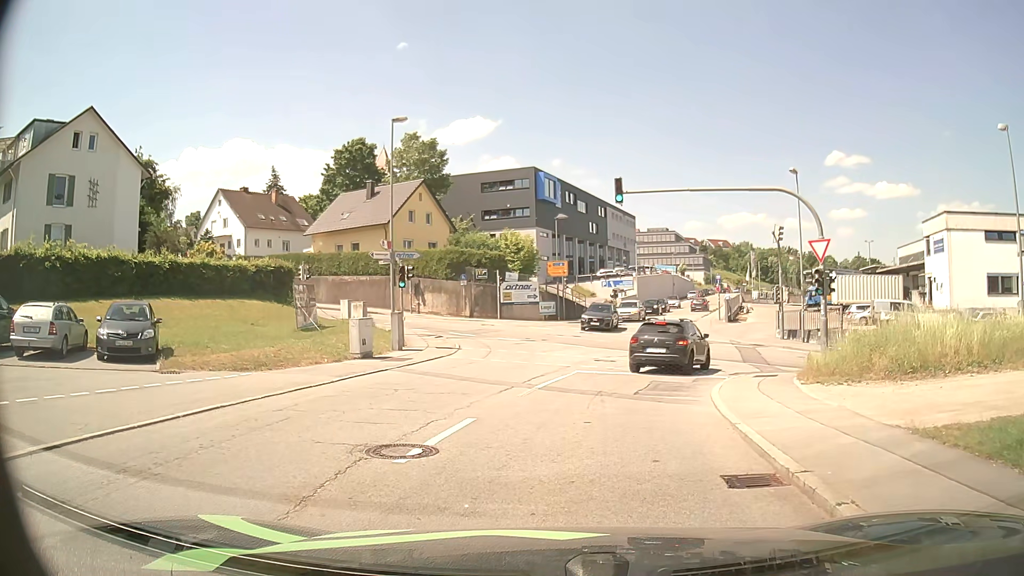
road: residential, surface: asphalt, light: Day
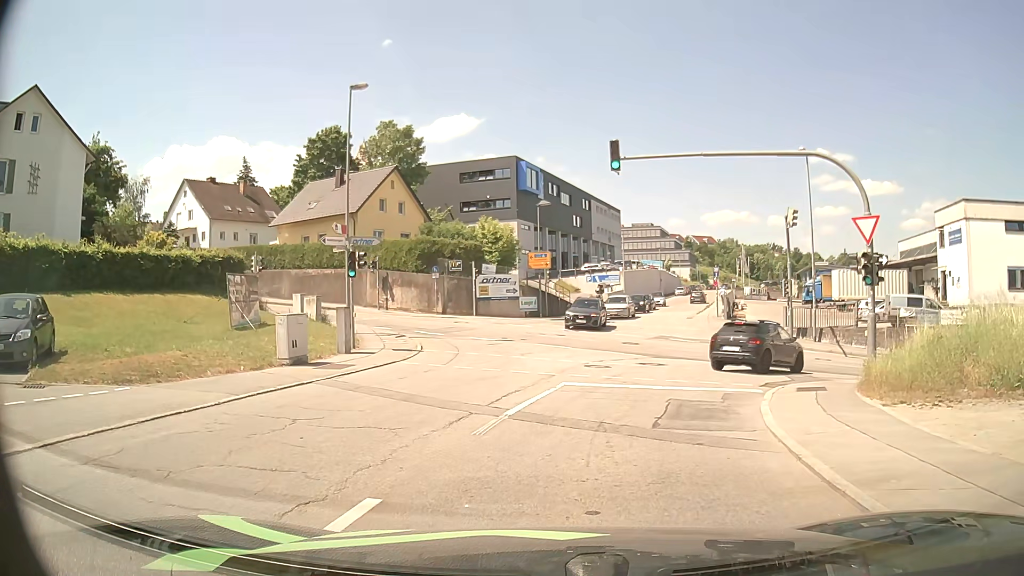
(+0.1, +4.5) m; +2°
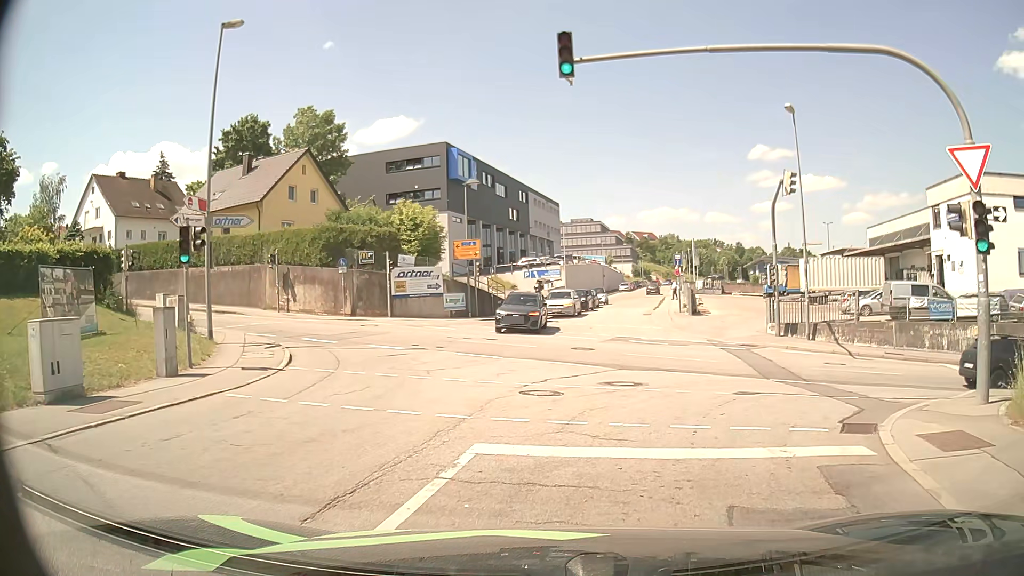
(+0.3, +7.2) m; +6°
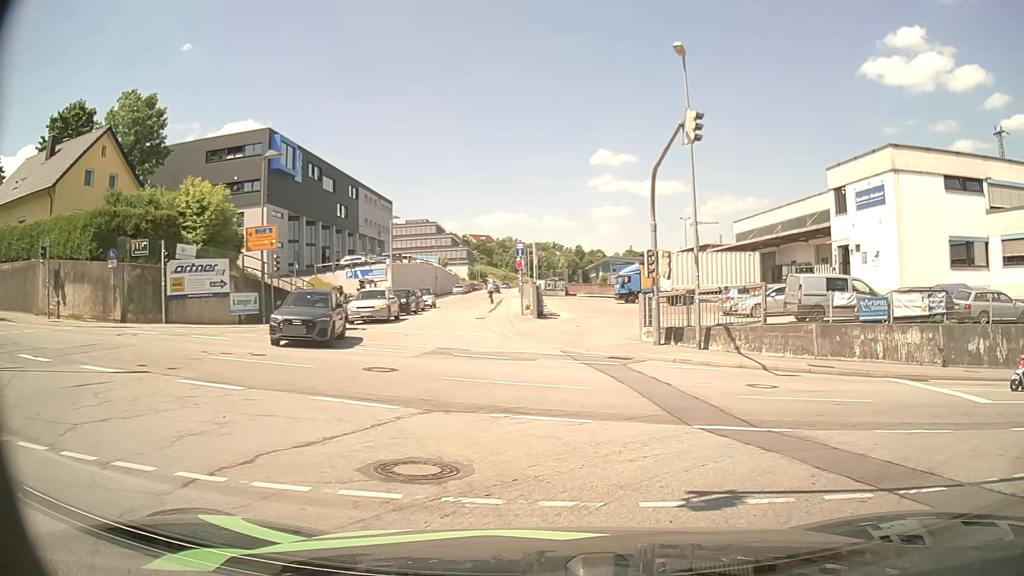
(+0.6, +7.7) m; +14°
